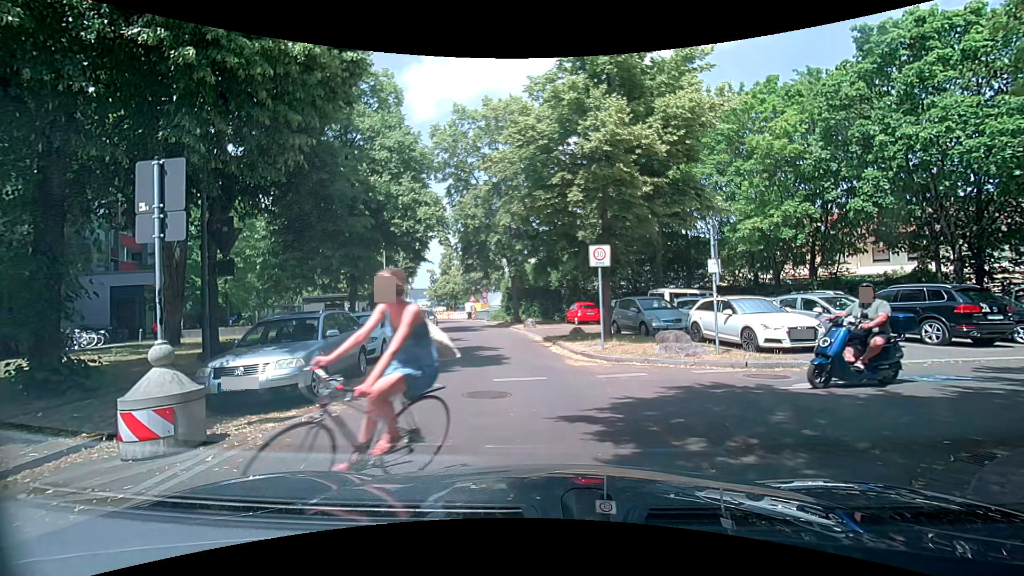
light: Day
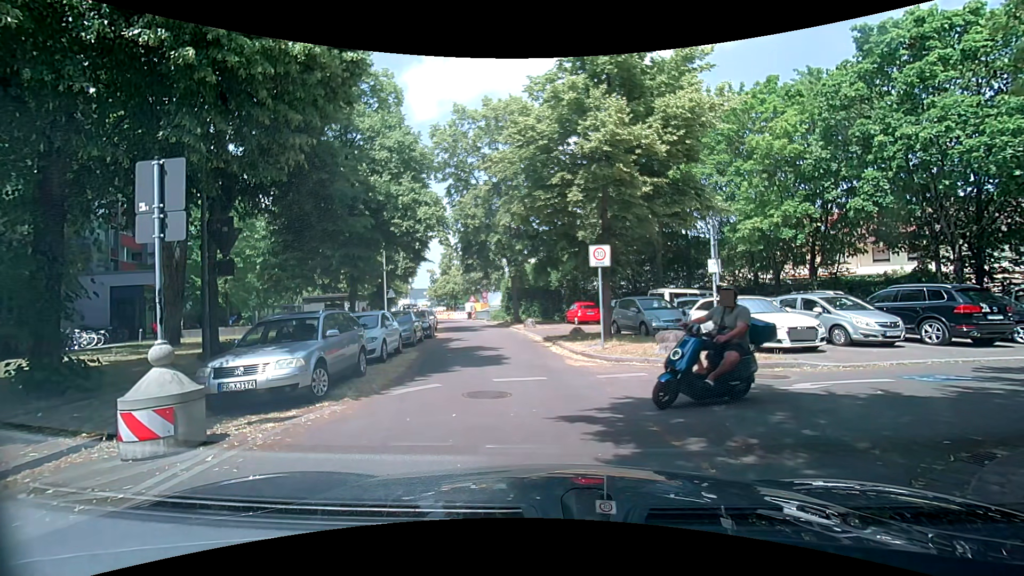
(0.0, 0.0) m; 0°
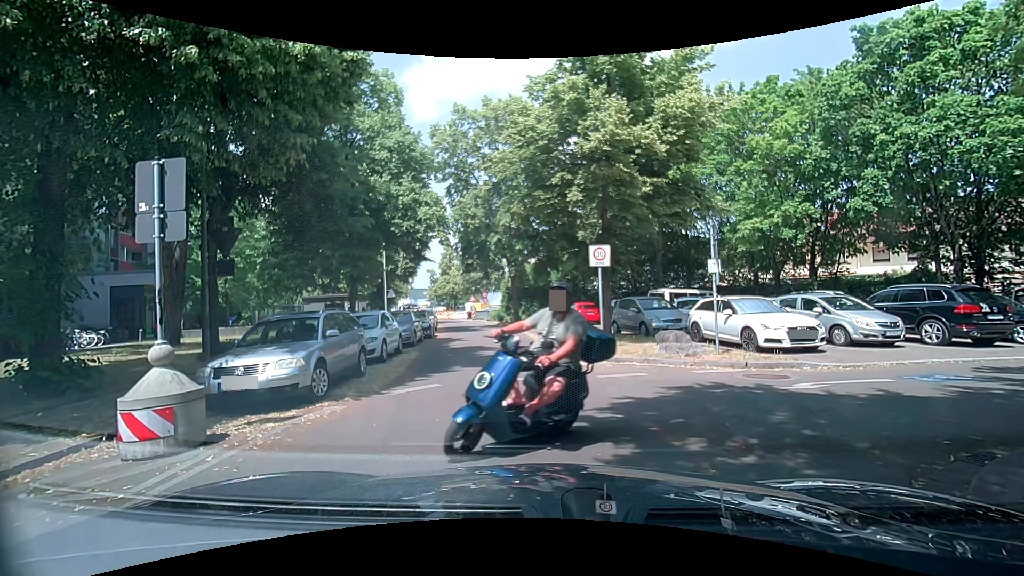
(0.0, 0.0) m; 0°
